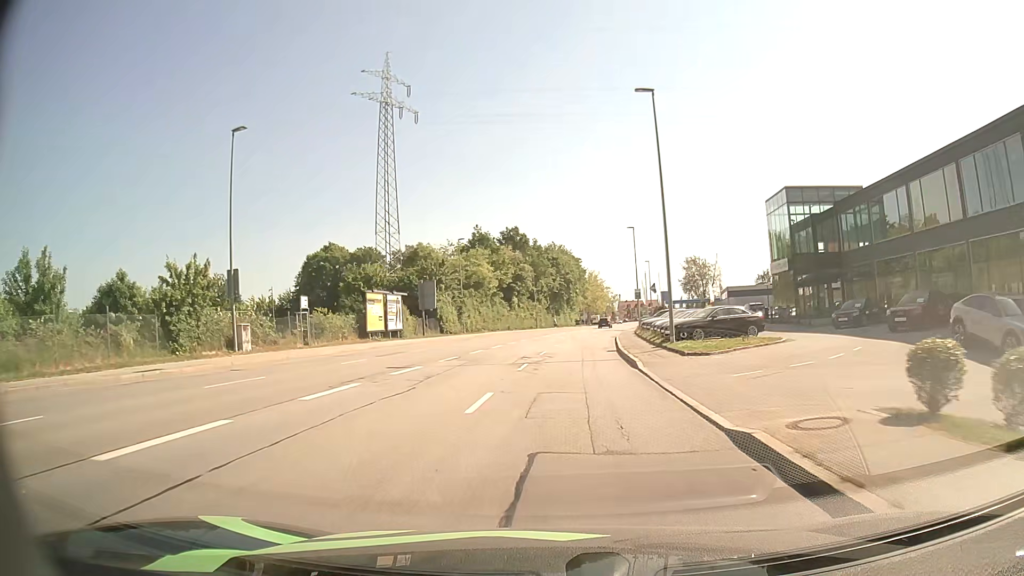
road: tertiary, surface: asphalt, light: Day
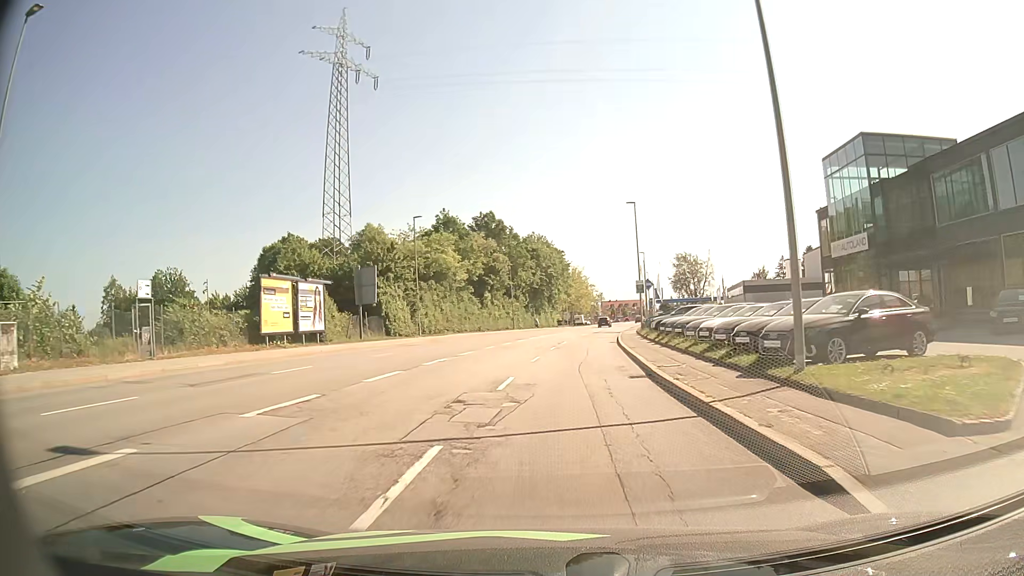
(+0.2, +14.9) m; +2°
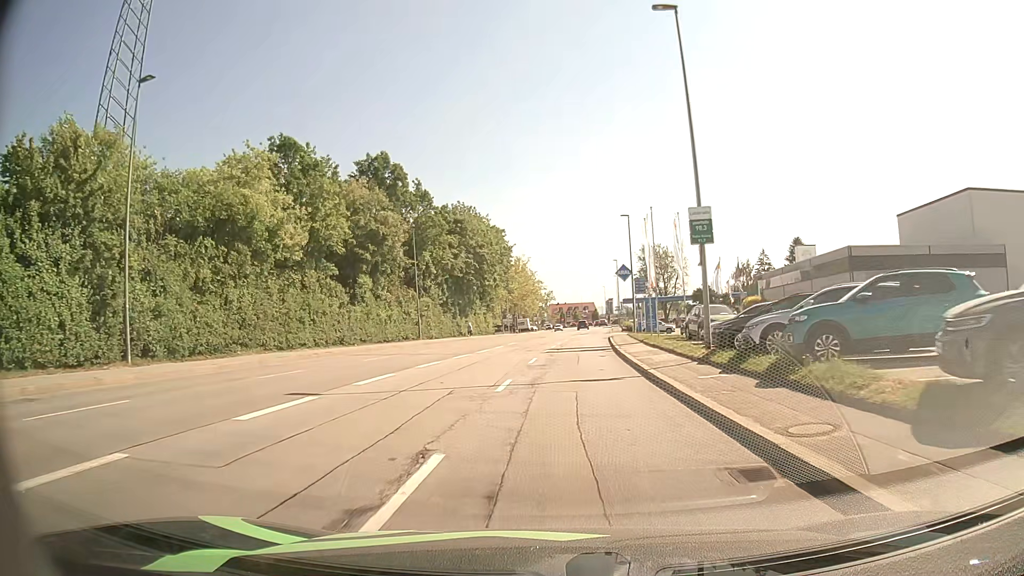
(+1.4, +35.9) m; +5°
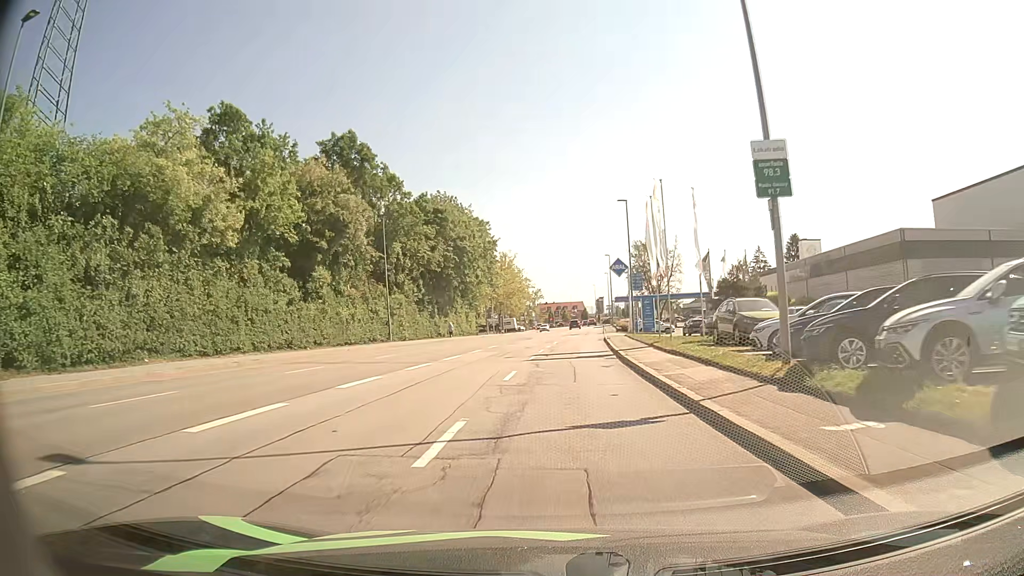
(0.0, +7.1) m; +1°
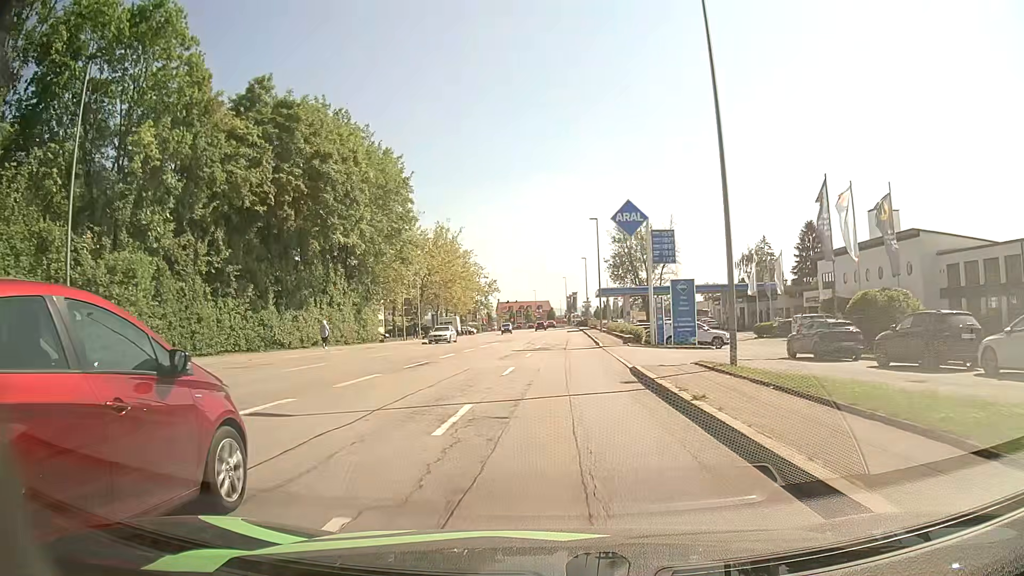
(+1.0, +35.1) m; +3°
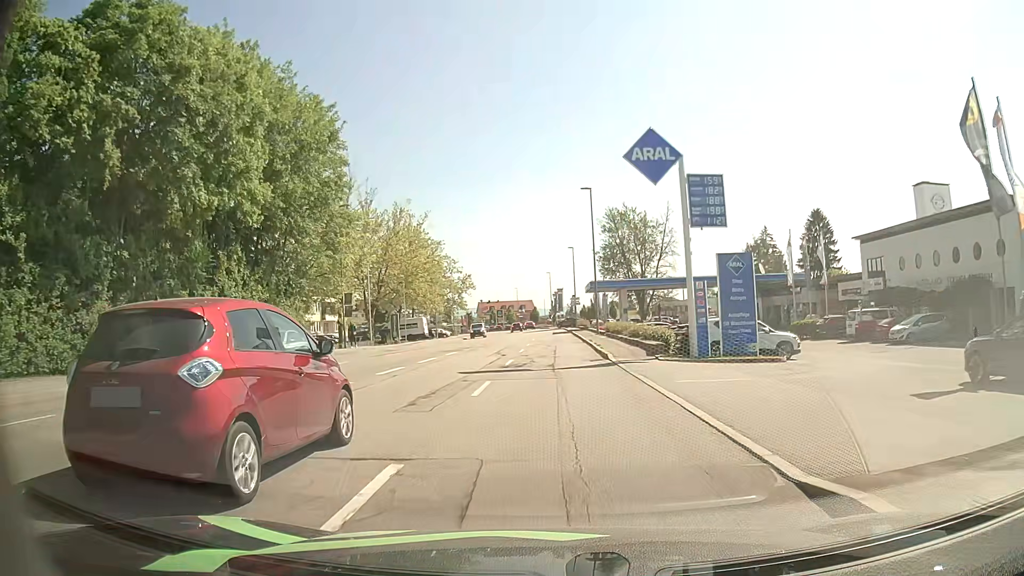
(+0.1, +13.9) m; +1°
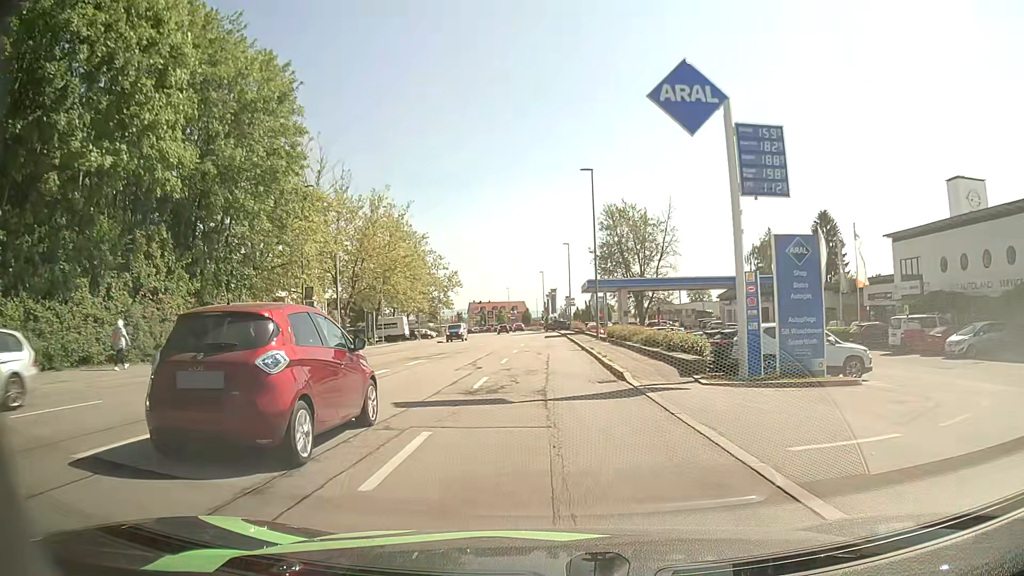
(0.0, +6.9) m; 0°
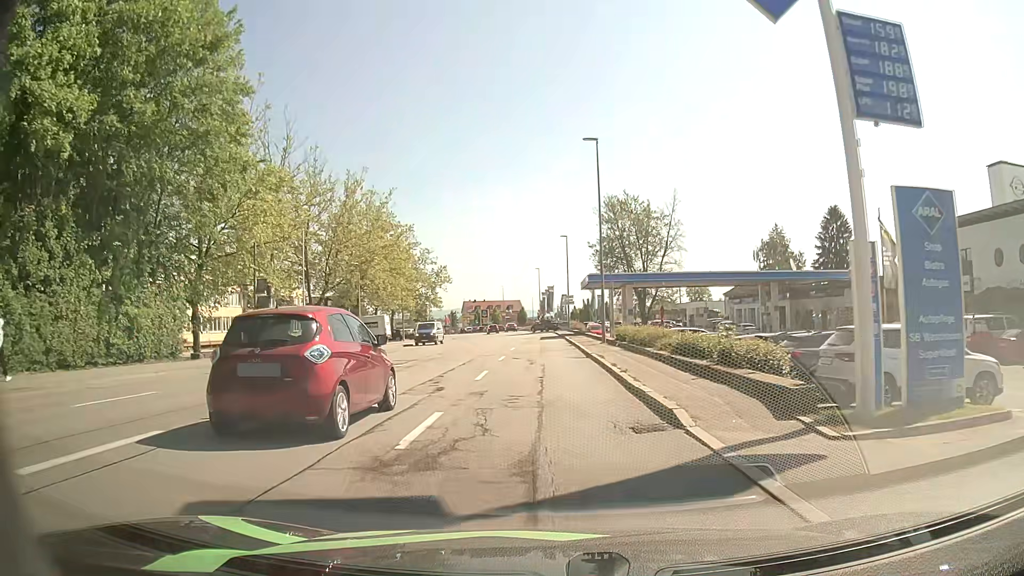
(0.0, +6.8) m; +1°
